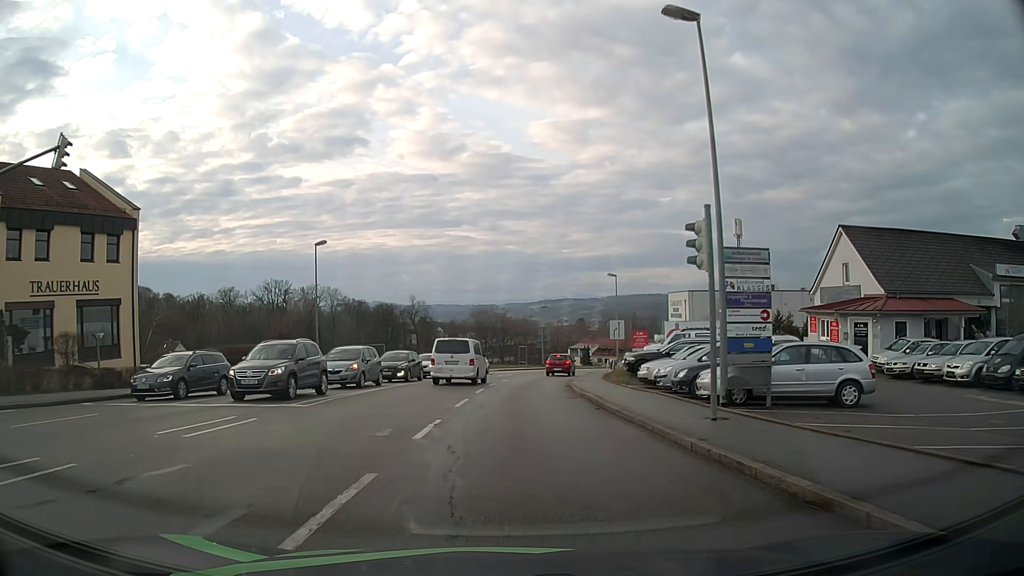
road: tertiary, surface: asphalt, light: Day
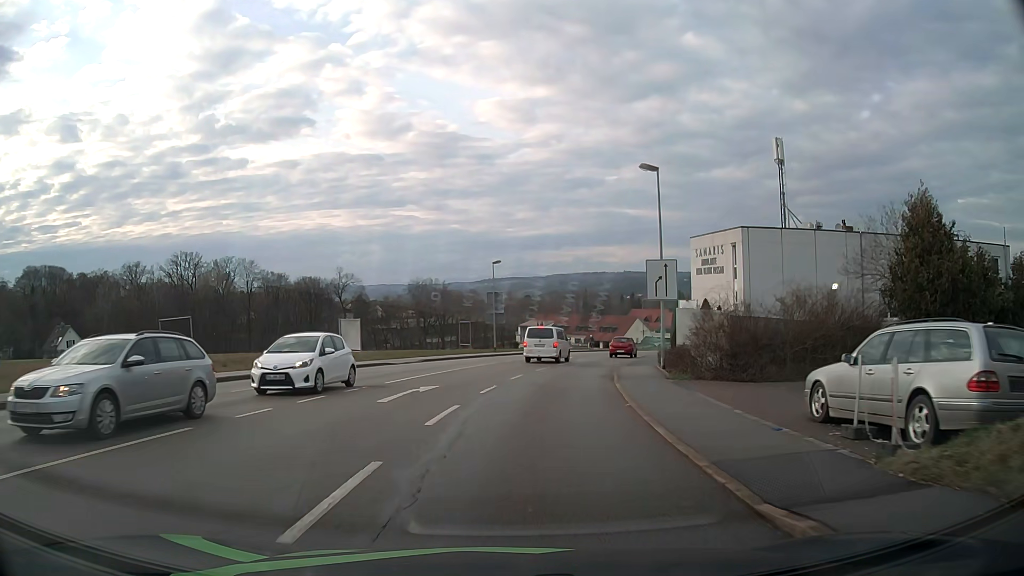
(+0.9, +30.0) m; +5°
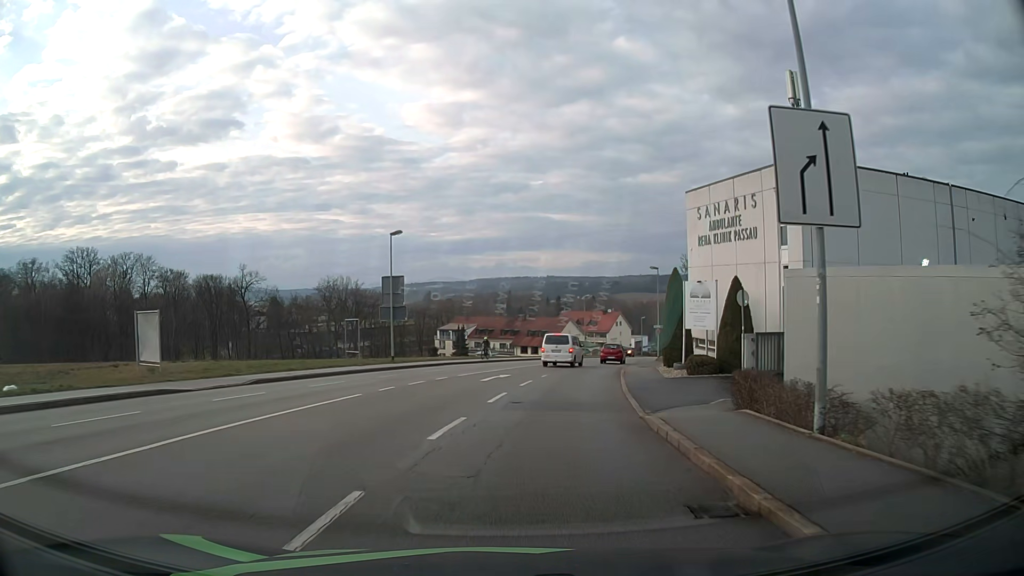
(+0.9, +18.8) m; +6°
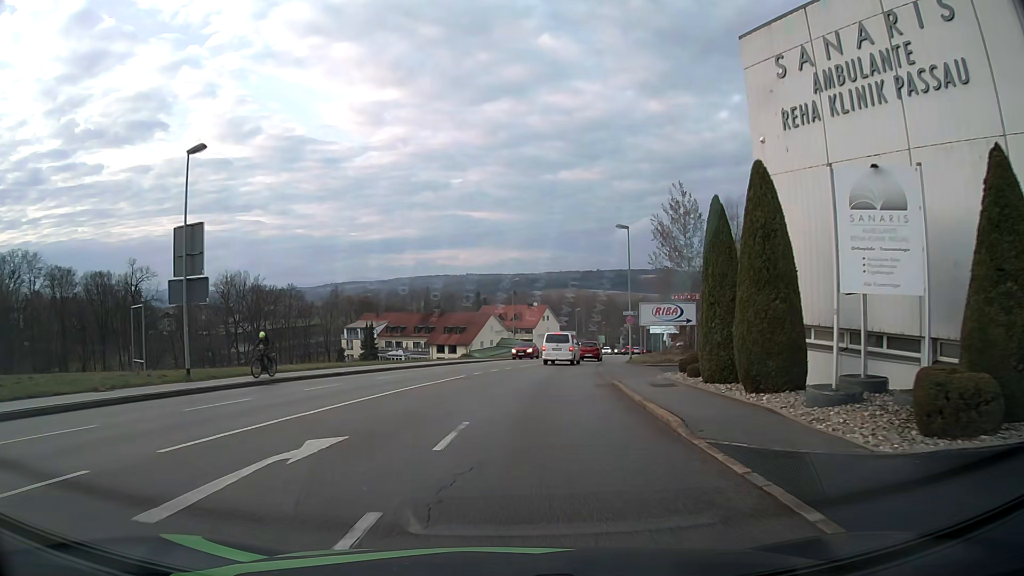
(+1.1, +19.4) m; +7°
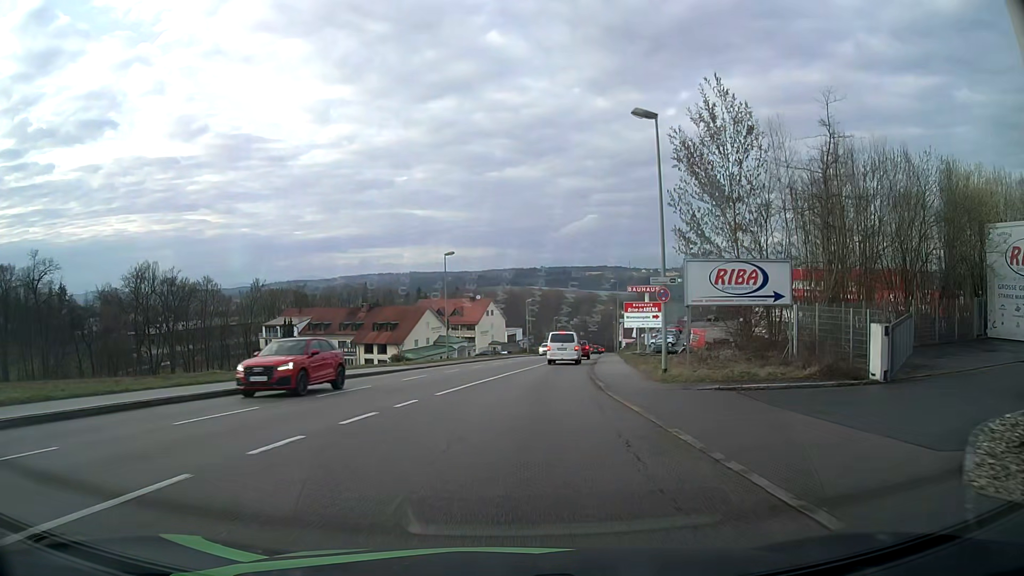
(+0.7, +20.1) m; +5°
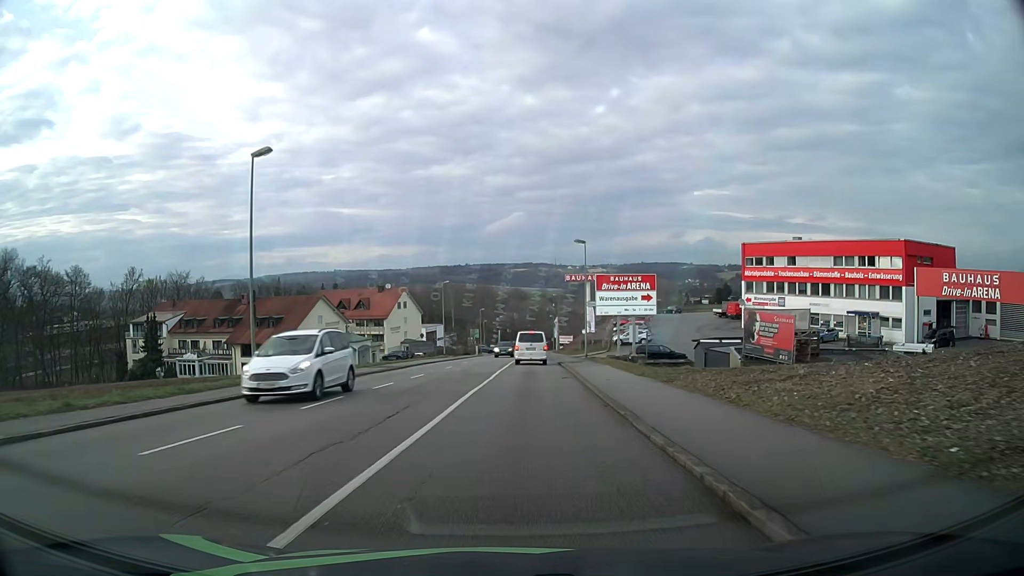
(+1.5, +27.9) m; +6°
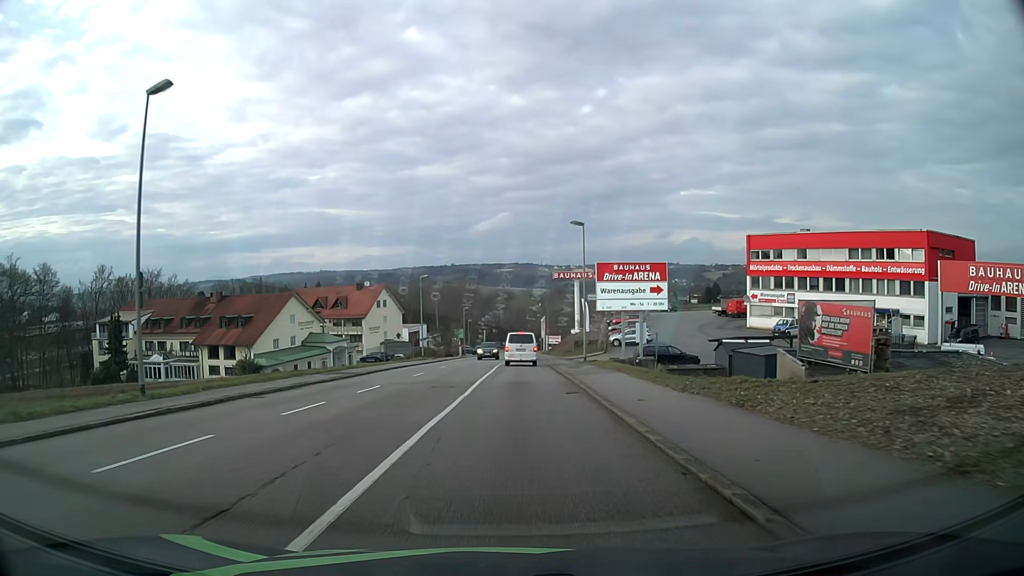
(+0.1, +7.0) m; +1°
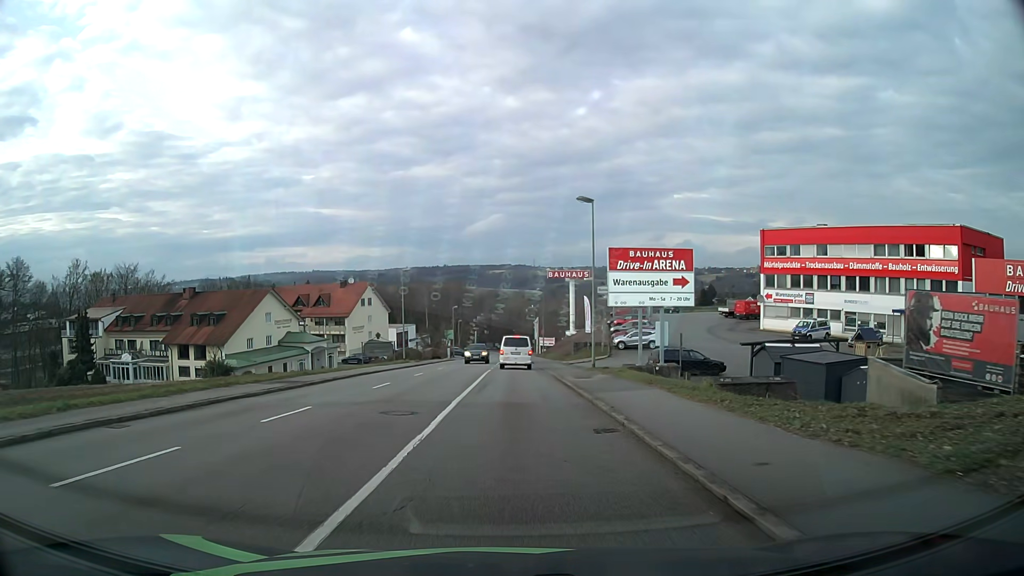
(0.0, +7.0) m; +1°
(0, +10) (0, +20) (0, +30) (0, +40) (+1, +50) (+1, +60) (+1, +70) (+1, +80) (+1, +90) (+1, +100) m
